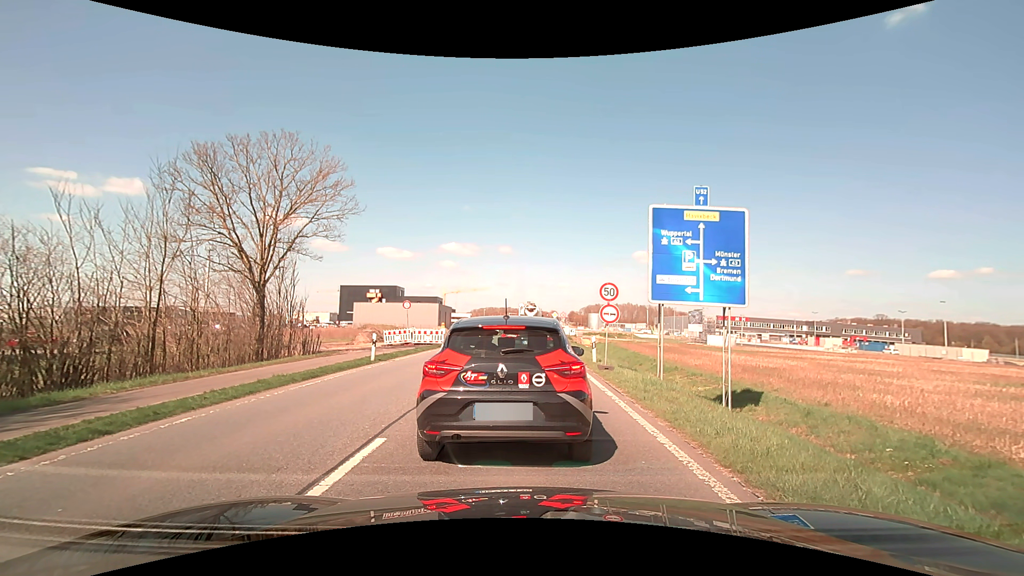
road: primary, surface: asphalt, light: Day
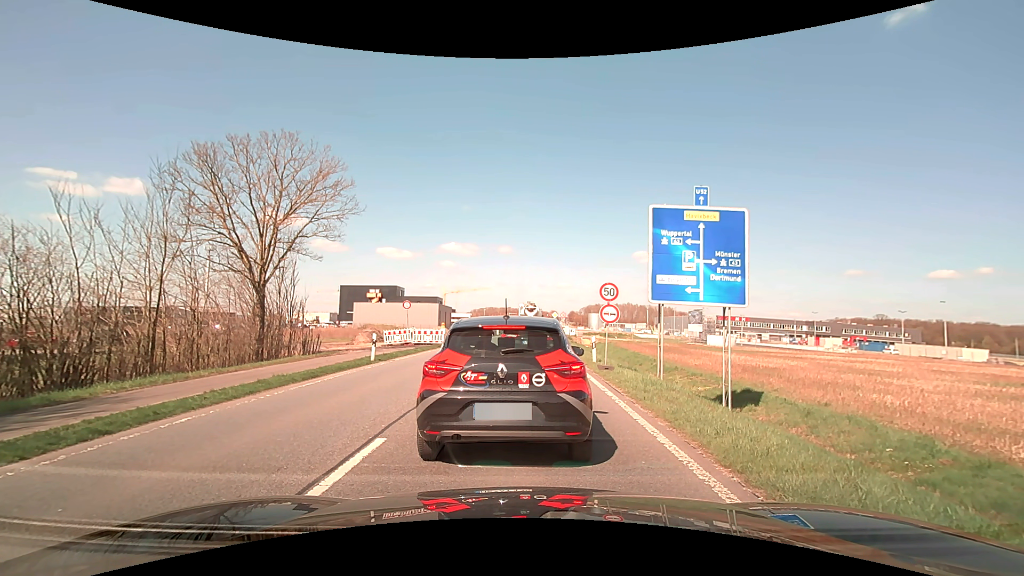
(0.0, 0.0) m; 0°
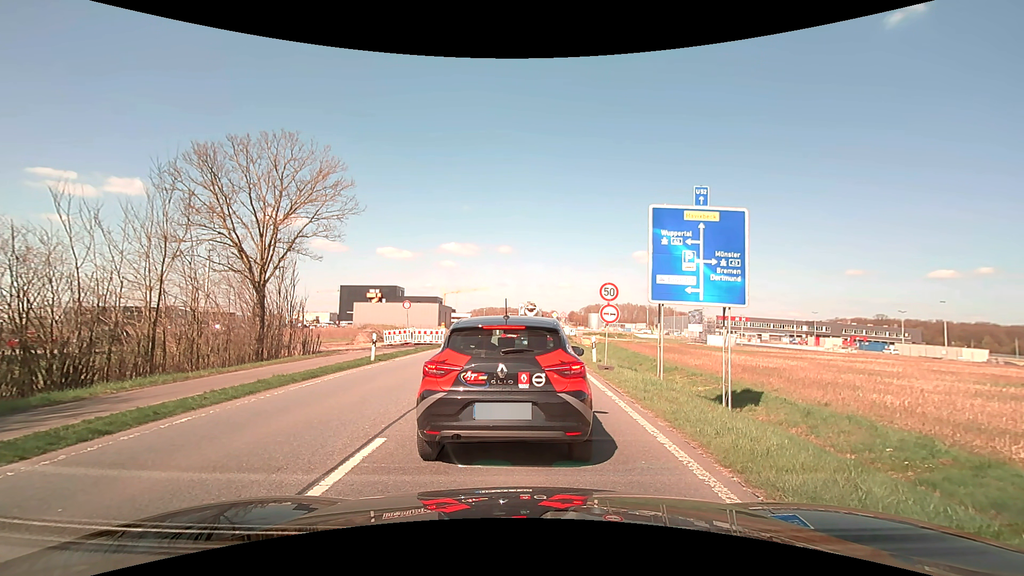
(0.0, 0.0) m; 0°
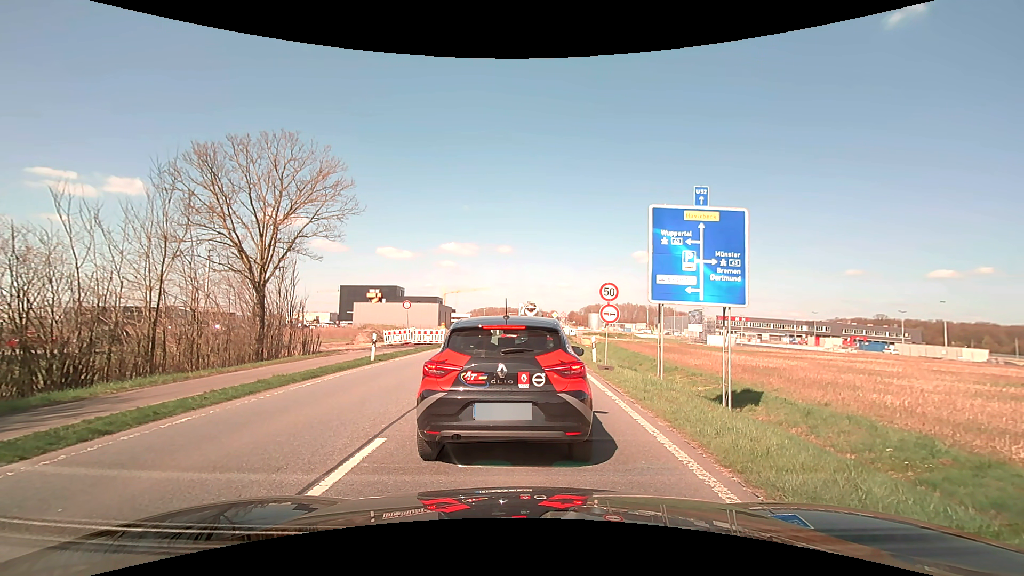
(0.0, 0.0) m; 0°
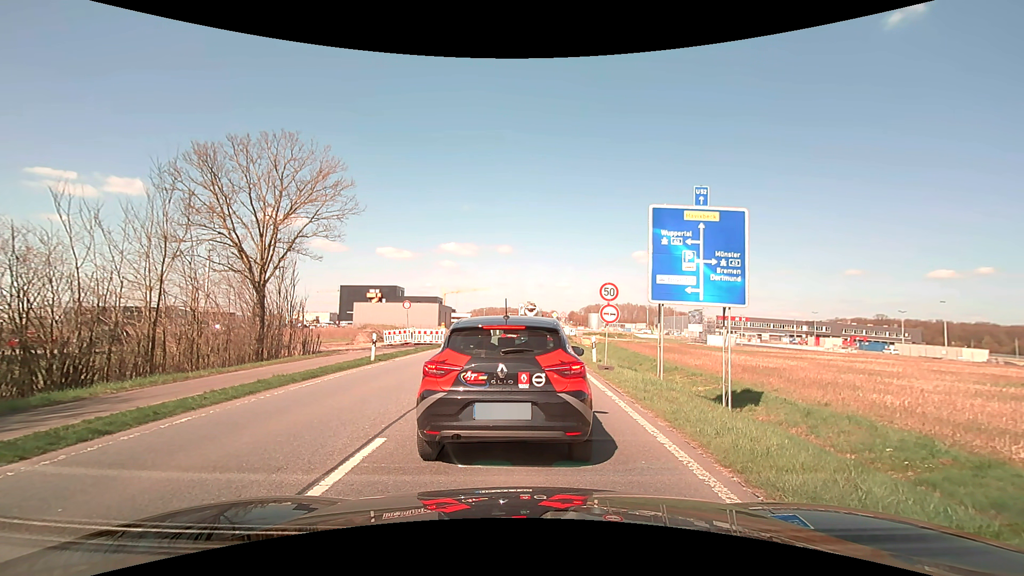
(0.0, 0.0) m; 0°
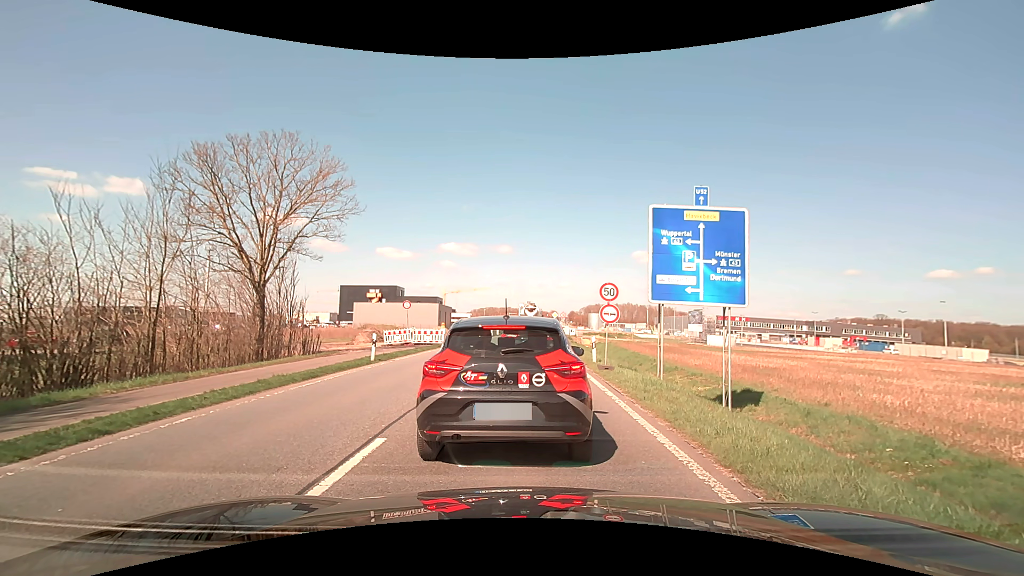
(0.0, 0.0) m; 0°
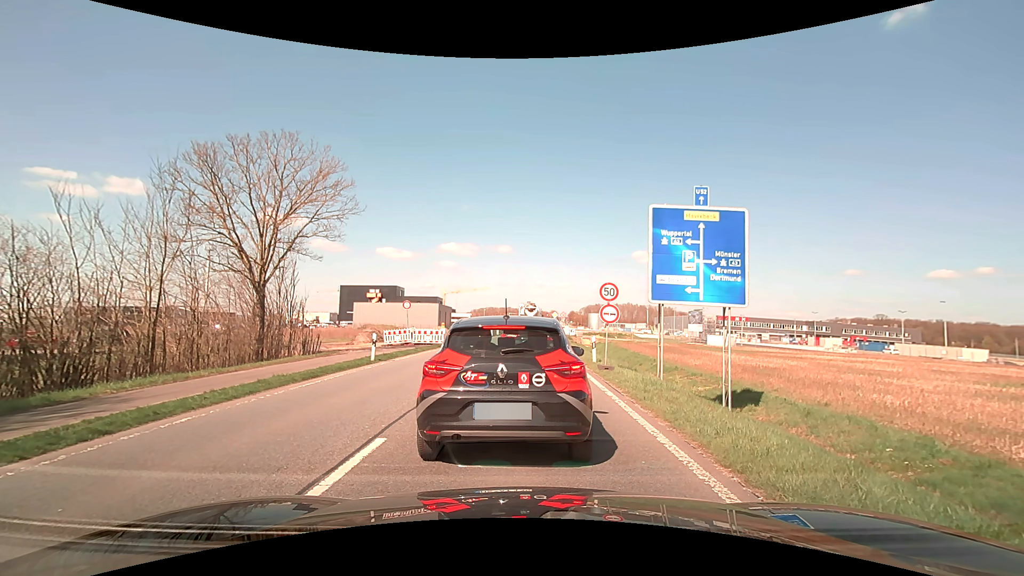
(0.0, 0.0) m; 0°
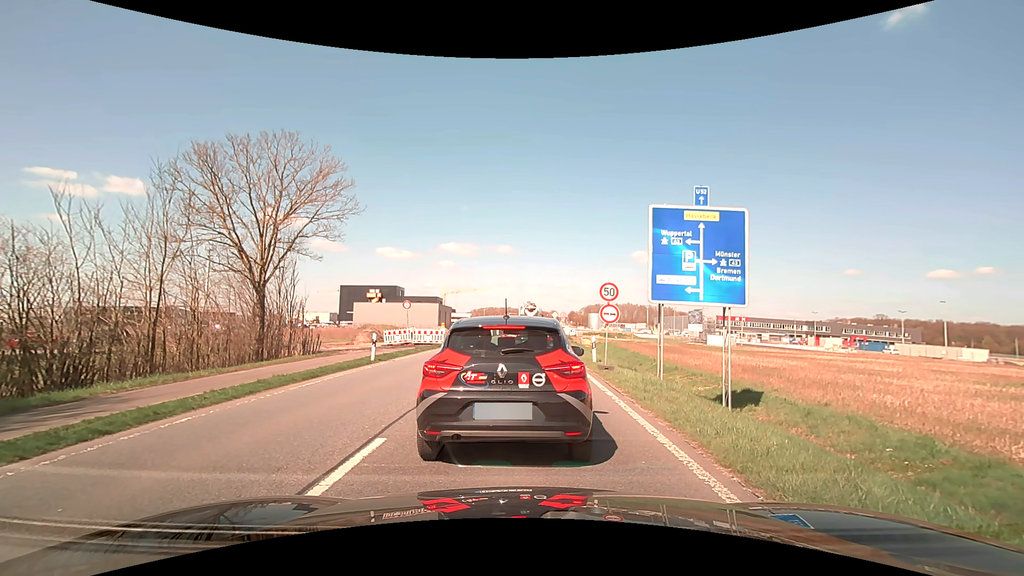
(0.0, 0.0) m; 0°
(0, +10) (0, +20) (0, +30) (+1, +40) (+1, +50) (+2, +60) (+2, +70) (+2, +80) (+3, +90) (+3, +100) m
